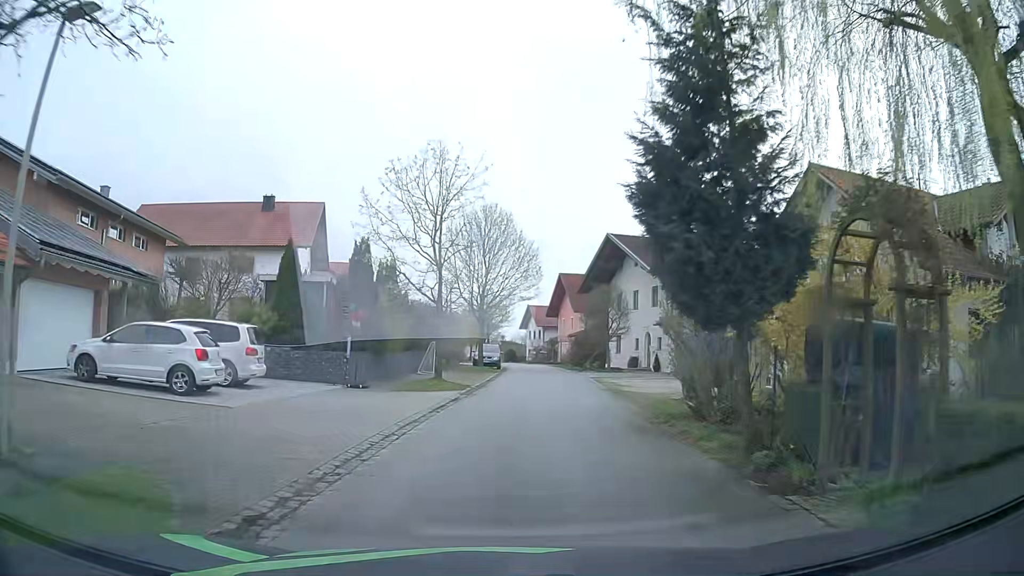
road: residential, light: Day
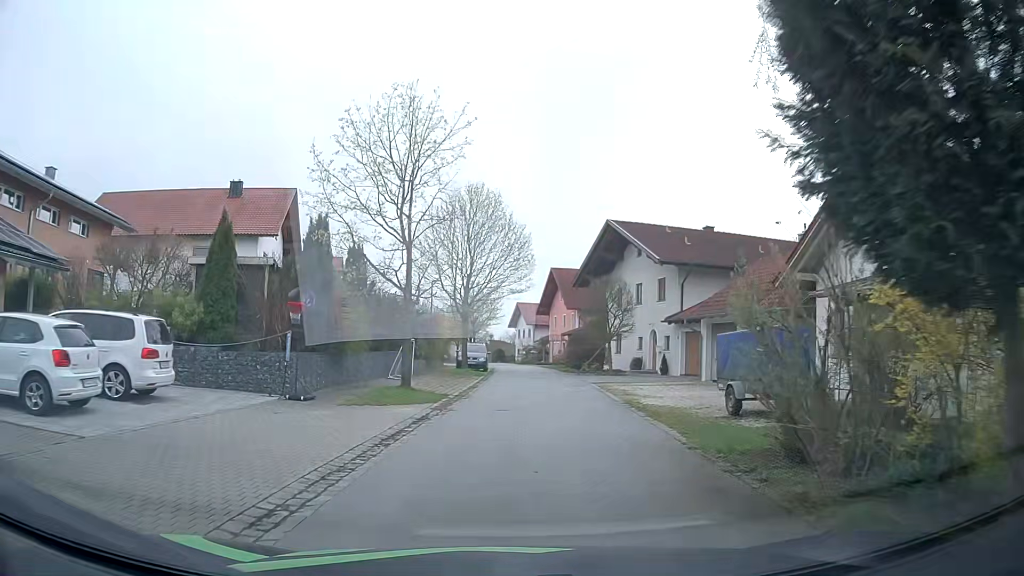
(0.0, +4.7) m; 0°
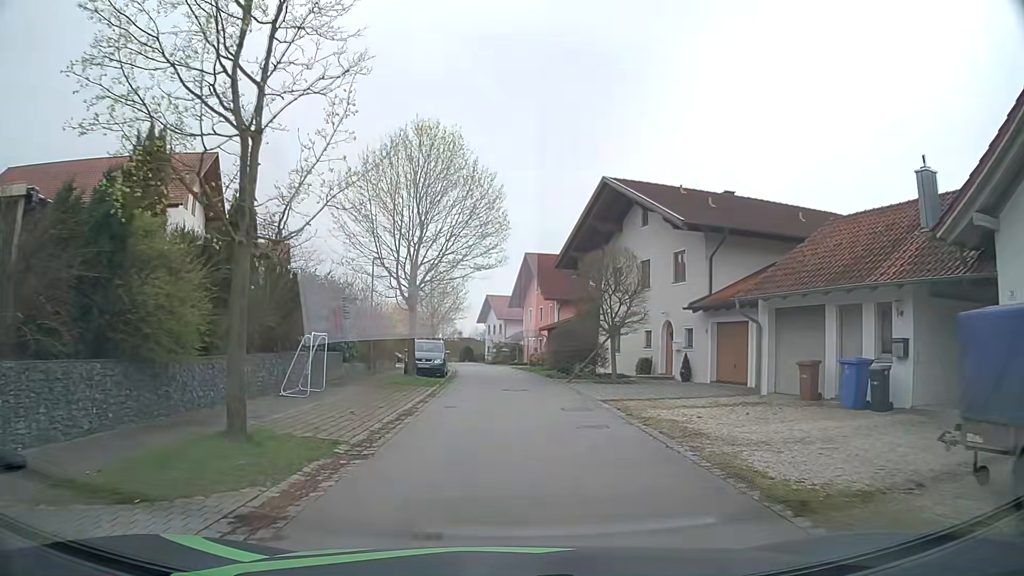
(+0.4, +9.6) m; +4°
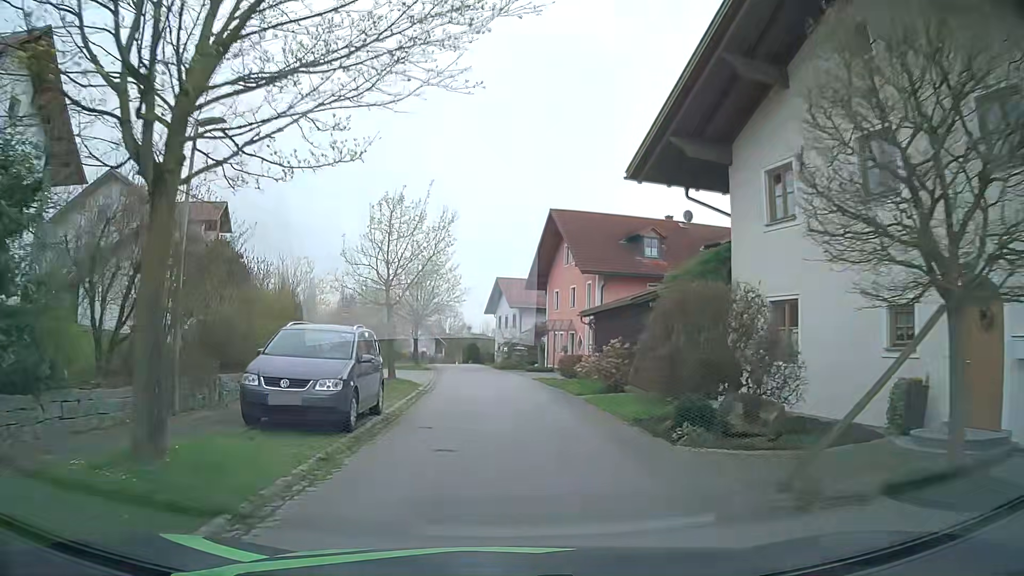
(-0.1, +19.1) m; -3°
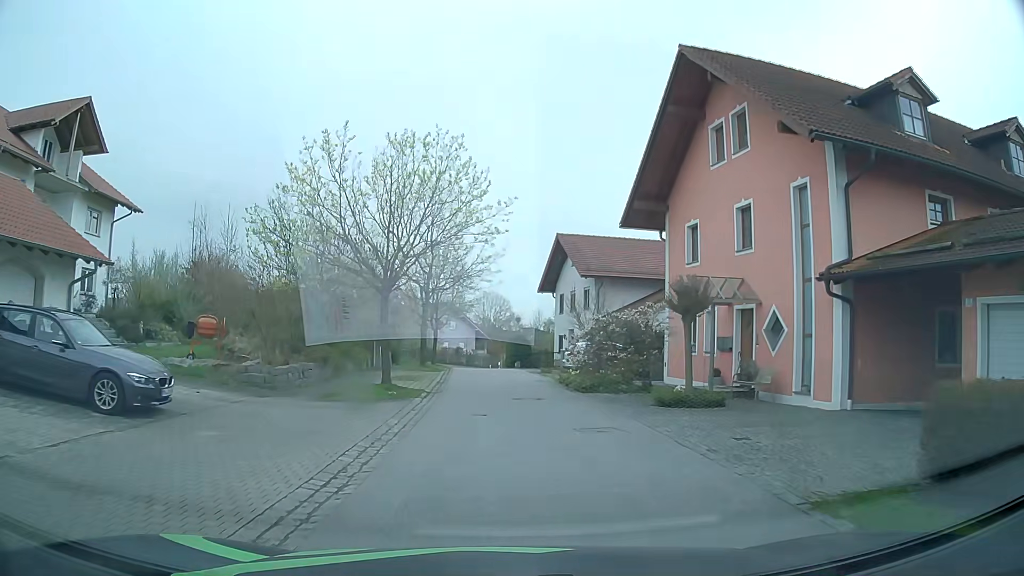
(-0.3, +24.2) m; -3°
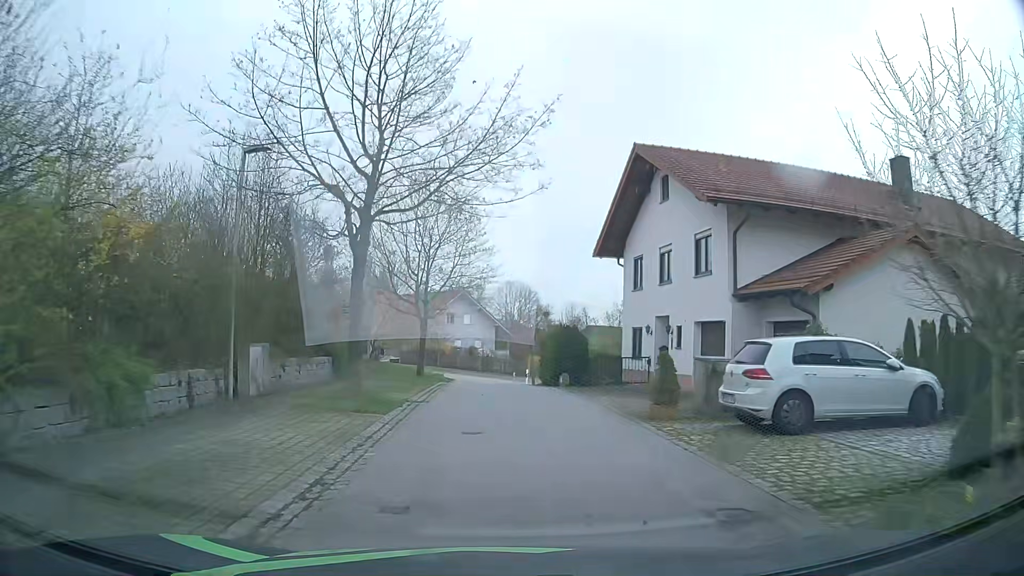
(-0.5, +20.1) m; -1°
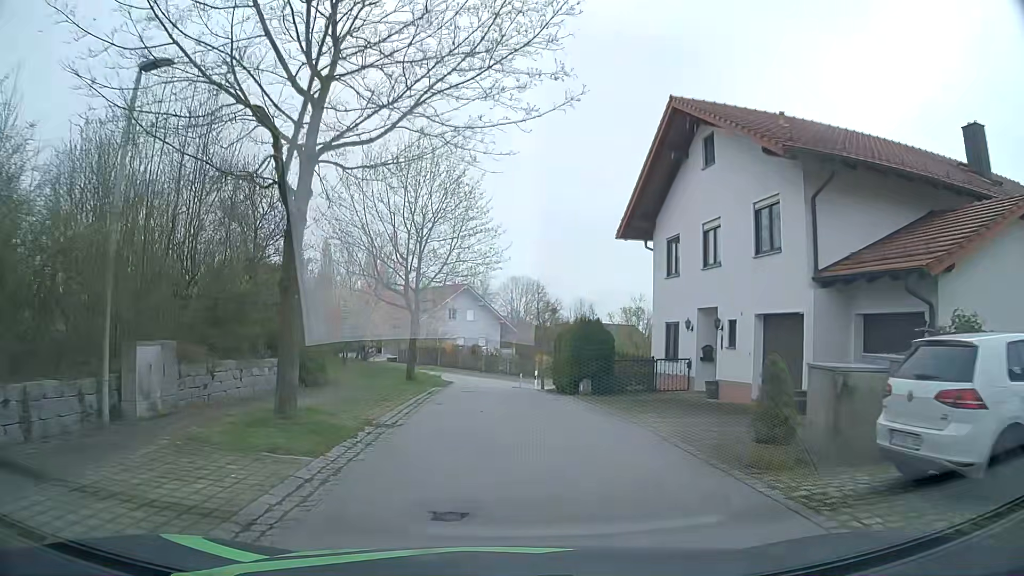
(-0.1, +4.9) m; -1°
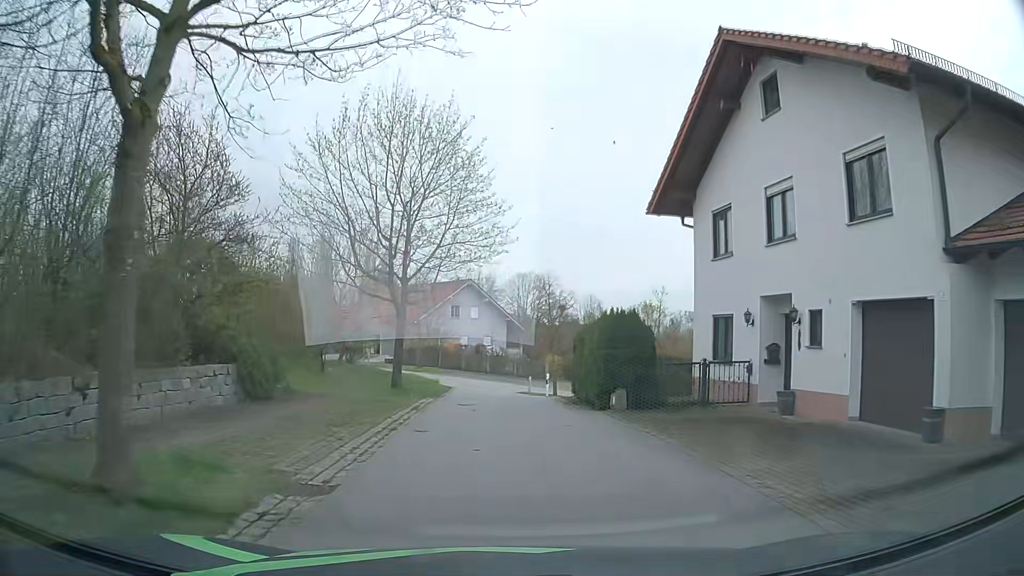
(0.0, +4.7) m; -1°
(0, +10) (0, +20) (0, +30) (-2, +40) (-5, +49) (-12, +57) (-20, +63) (-28, +69) (-35, +76) (-35, +86) m
